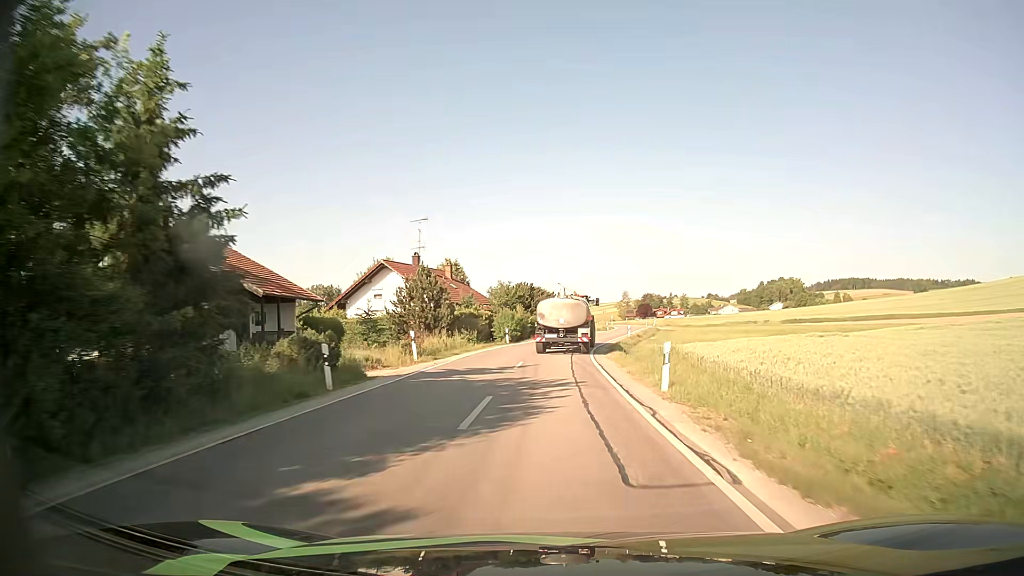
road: secondary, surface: asphalt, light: Day
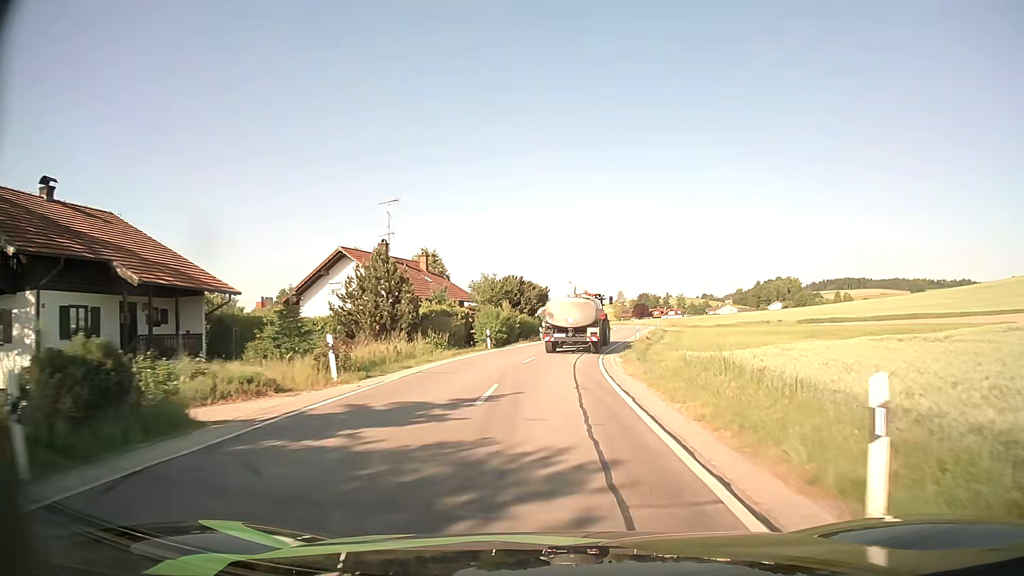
(0.0, +9.3) m; 0°
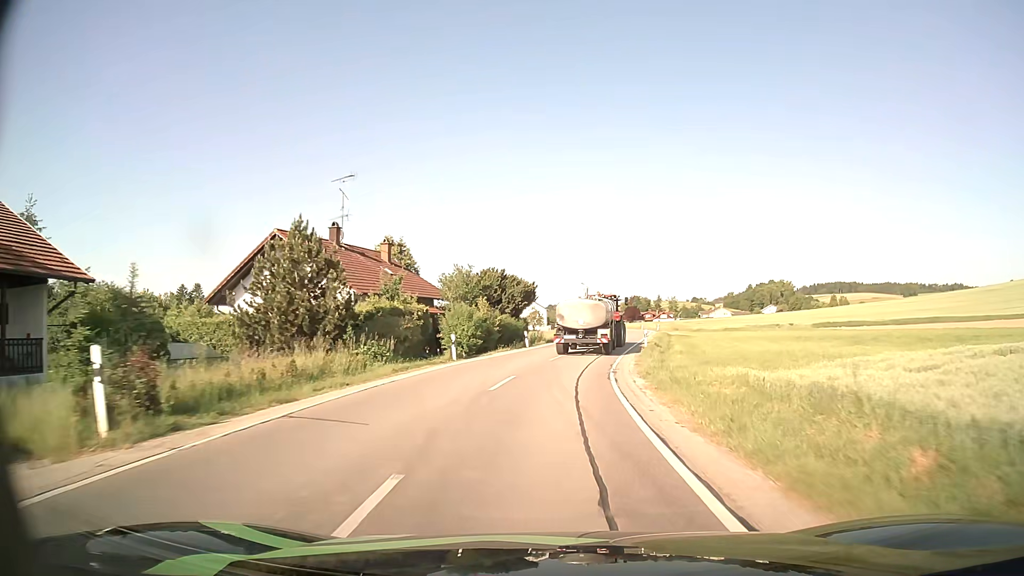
(+0.1, +9.2) m; +1°
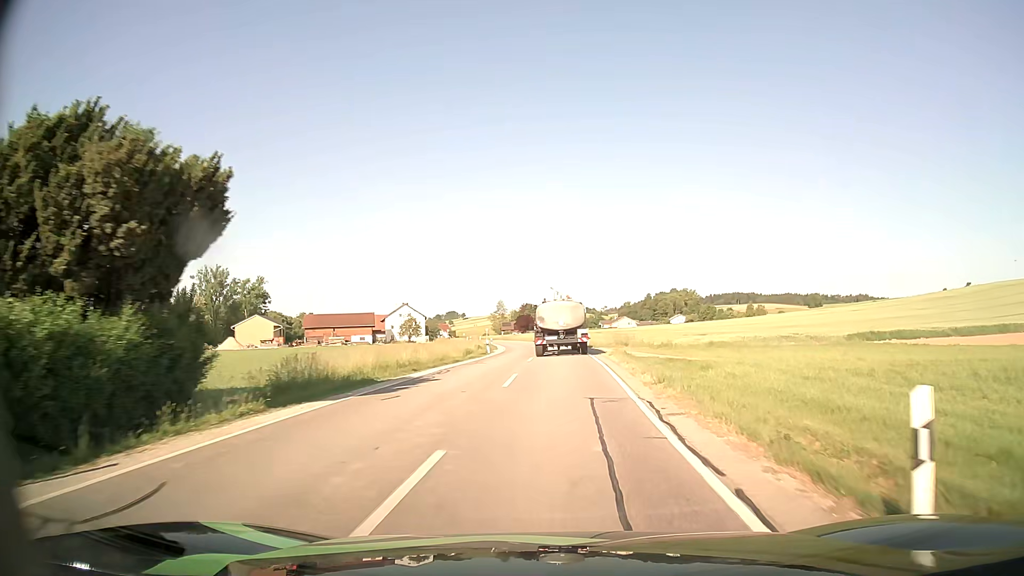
(+2.5, +34.9) m; +9°
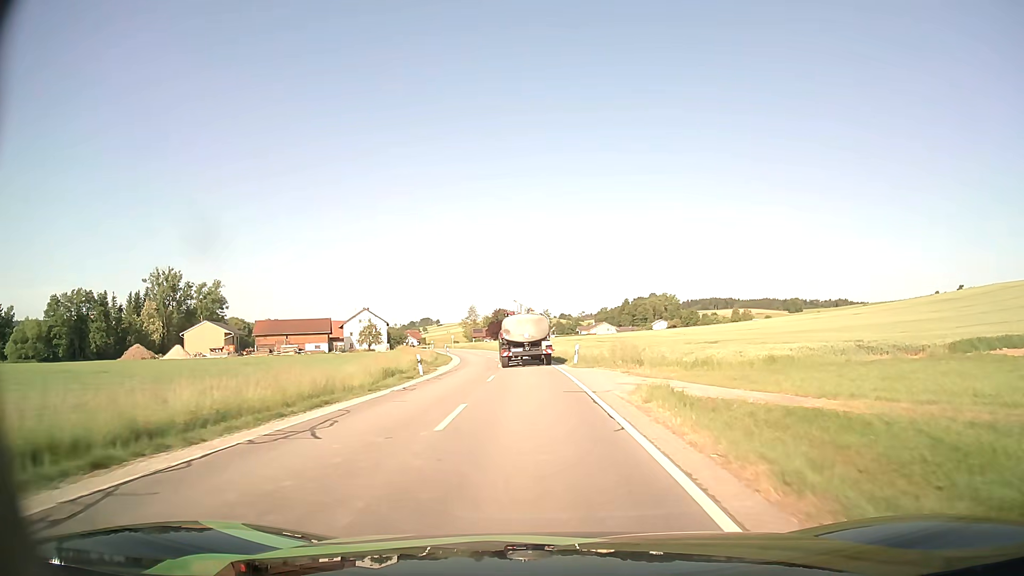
(+0.5, +17.1) m; +2°
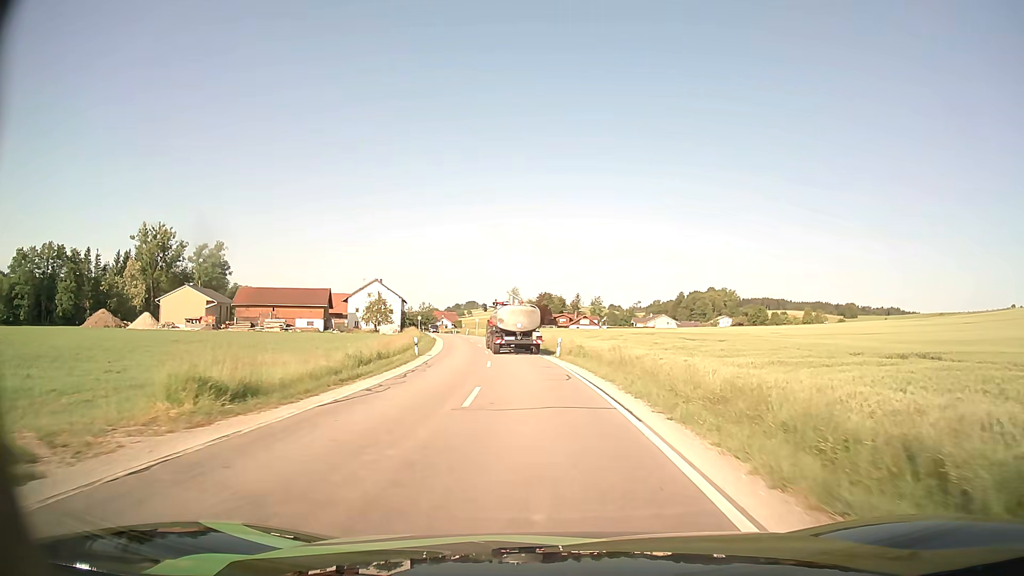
(-1.1, +34.4) m; -4°
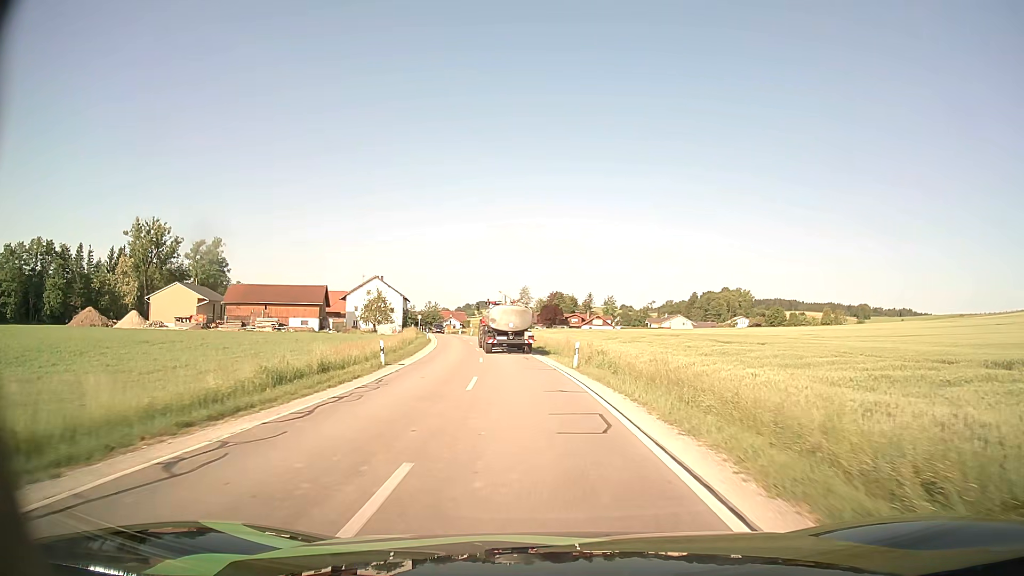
(-0.1, +8.9) m; -1°
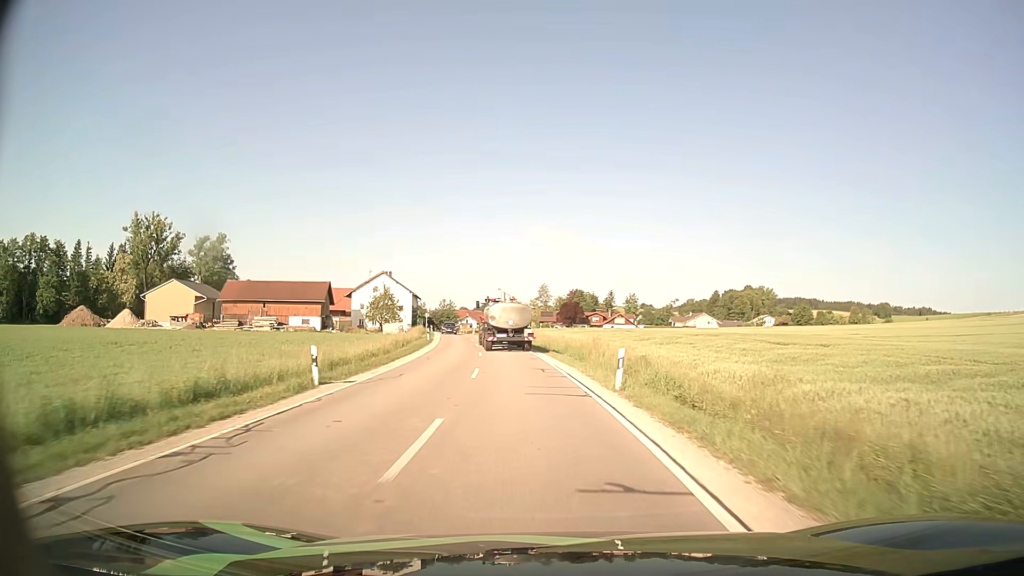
(-0.1, +9.1) m; -1°
(0, +10) (-1, +20) (-1, +30) (-2, +40) (-4, +50) (-5, +60) (-7, +70) (-9, +79) (-10, +89) (-12, +99) m
